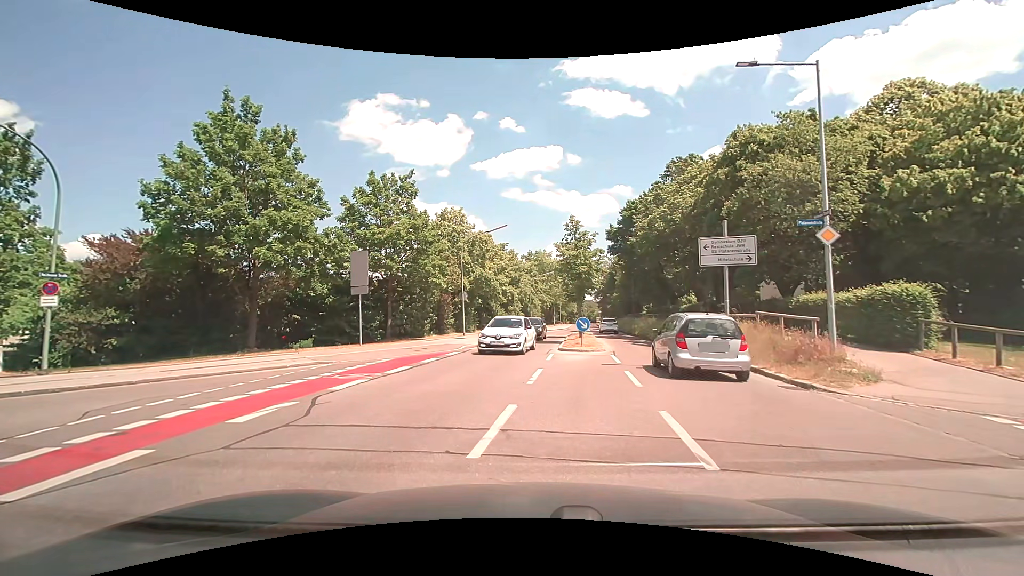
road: tertiary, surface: asphalt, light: Day
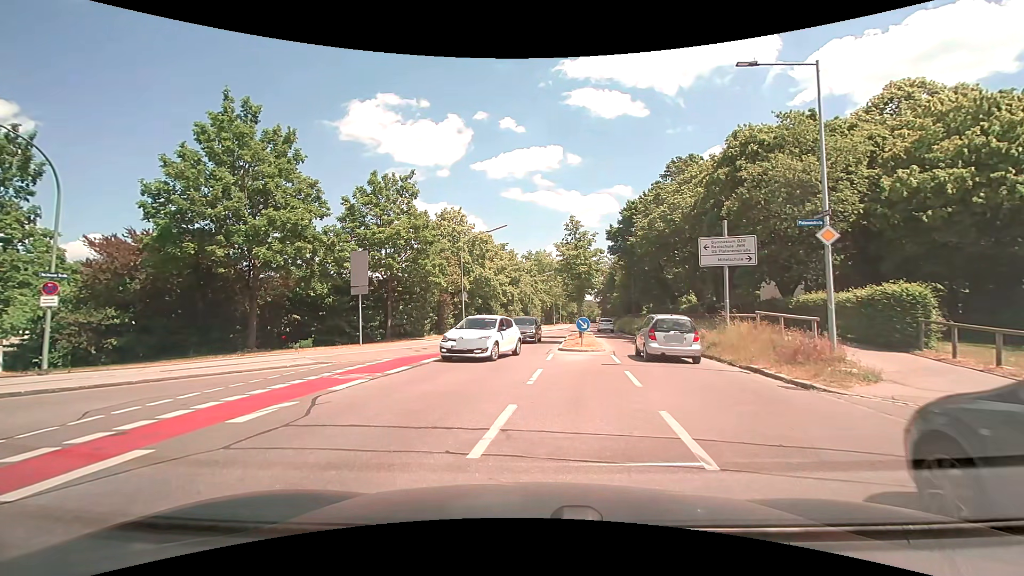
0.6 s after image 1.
(0.0, 0.0) m; 0°
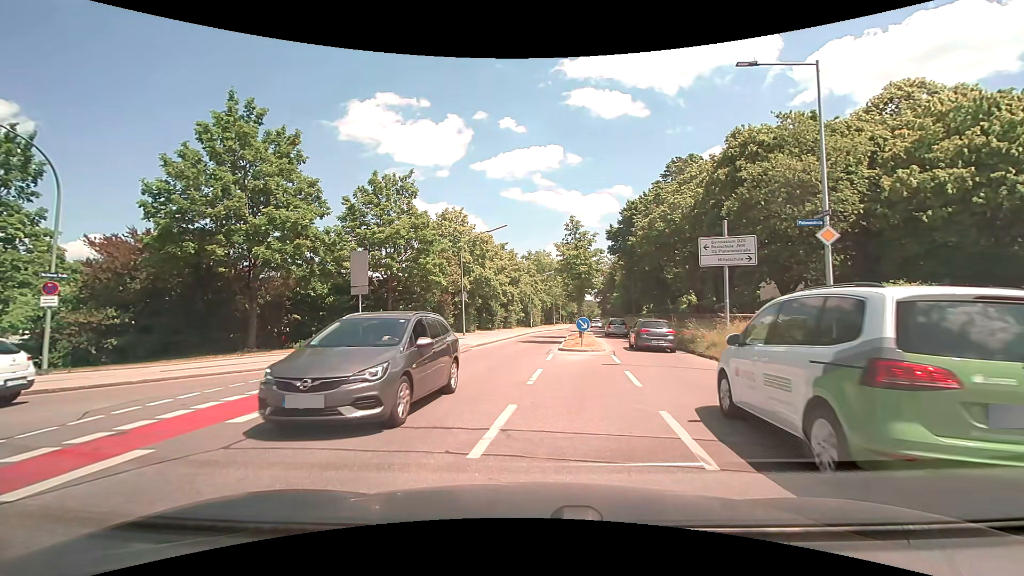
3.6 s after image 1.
(0.0, 0.0) m; 0°
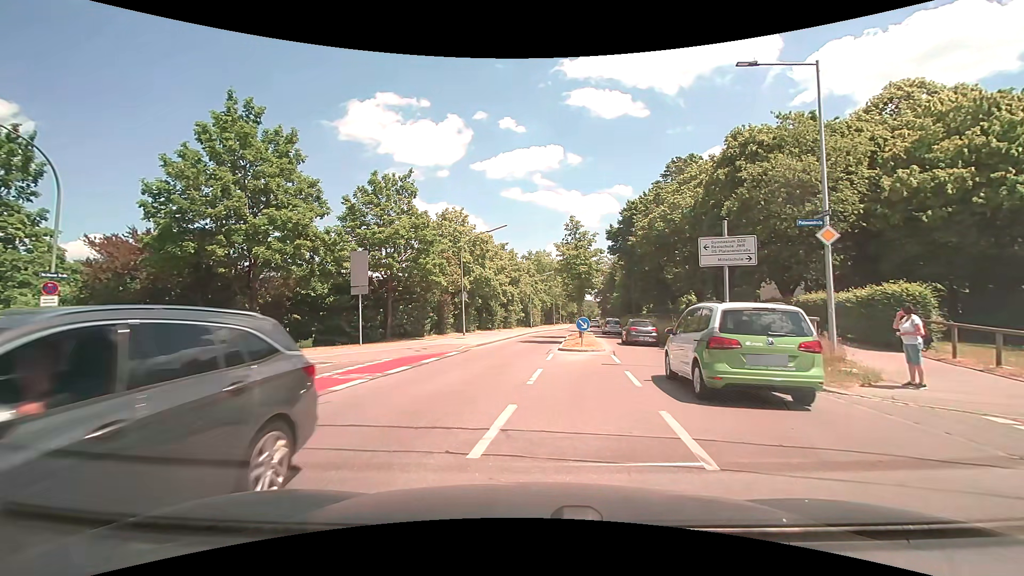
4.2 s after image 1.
(0.0, 0.0) m; 0°
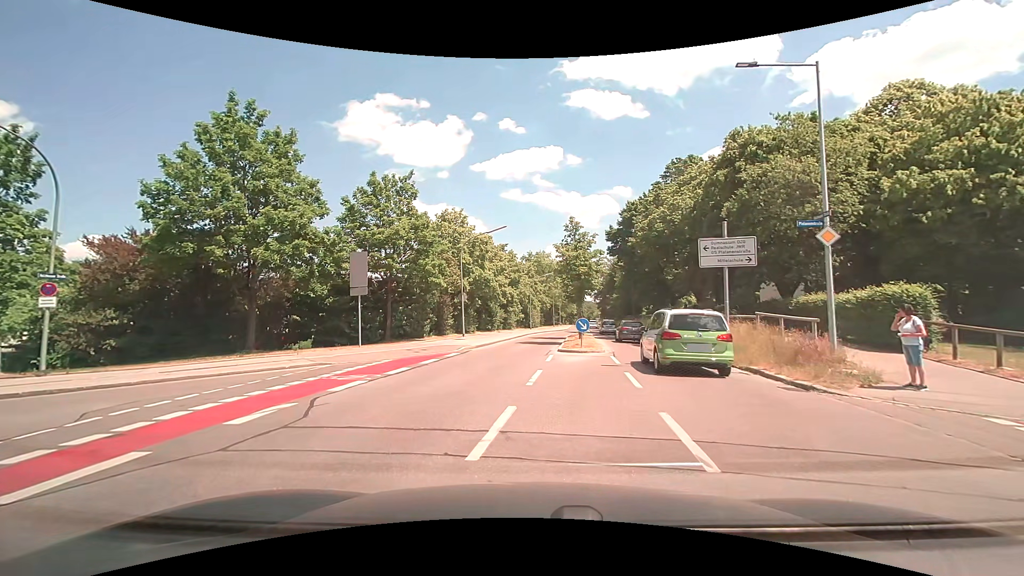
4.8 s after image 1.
(0.0, 0.0) m; 0°
